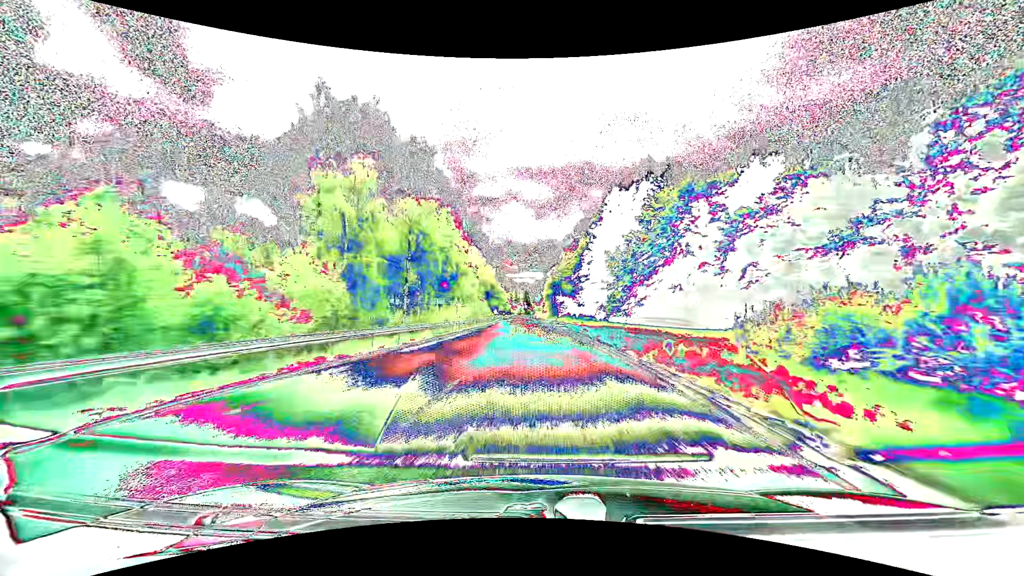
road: primary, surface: asphalt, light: Day
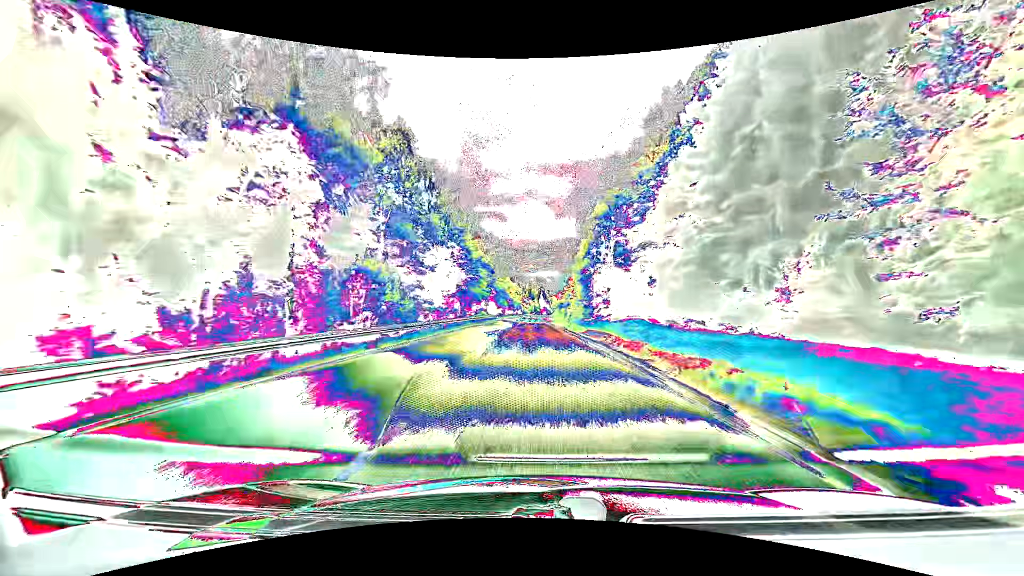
(-1.3, +75.8) m; -2°
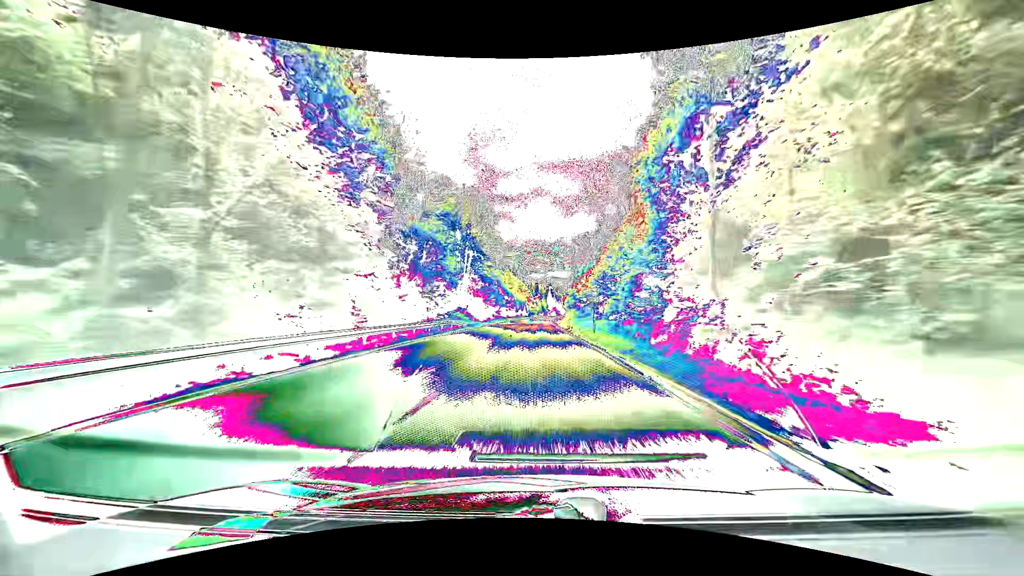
(-0.3, +45.8) m; -1°
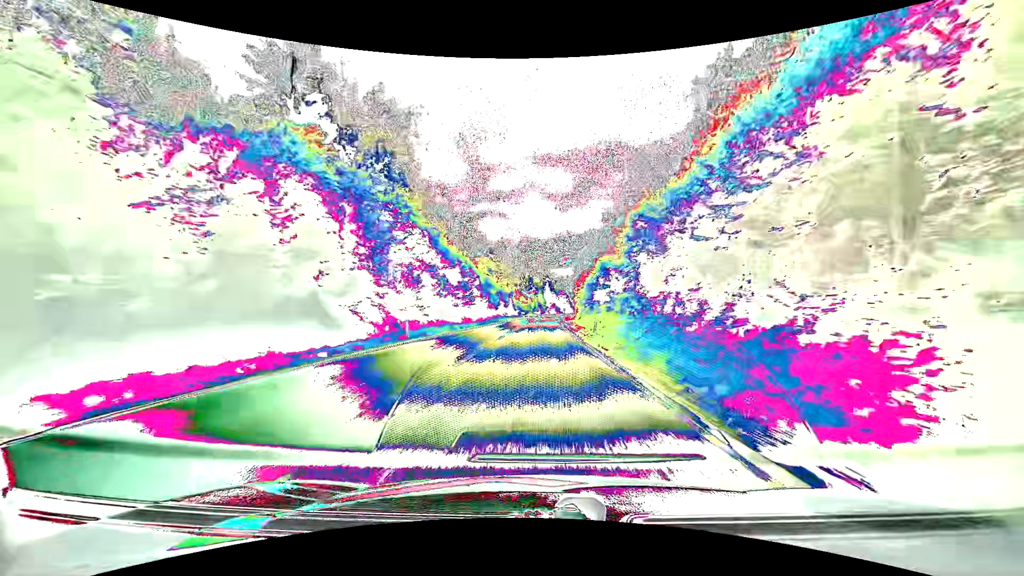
(+0.8, +76.7) m; +1°
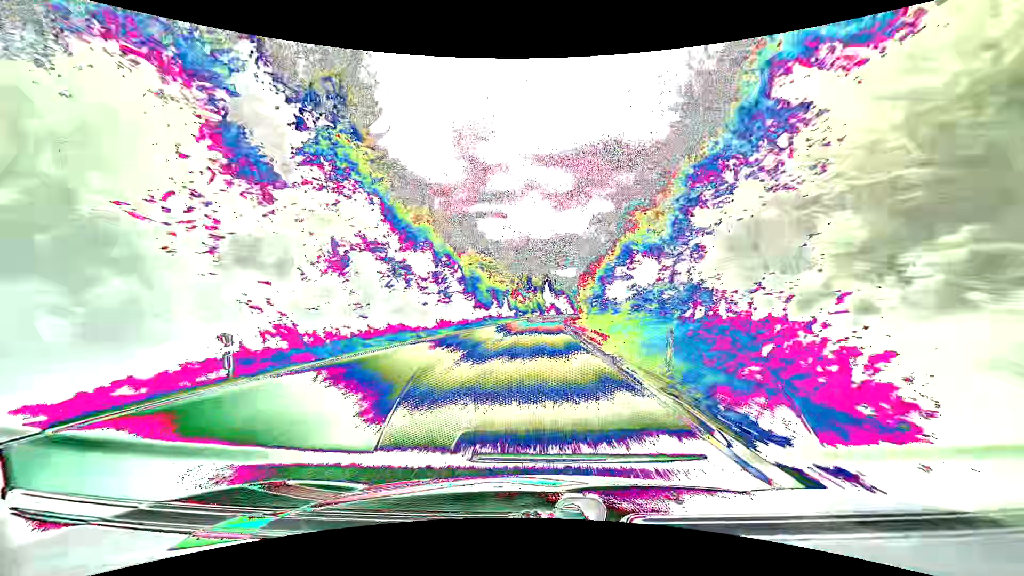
(0.0, +15.4) m; 0°
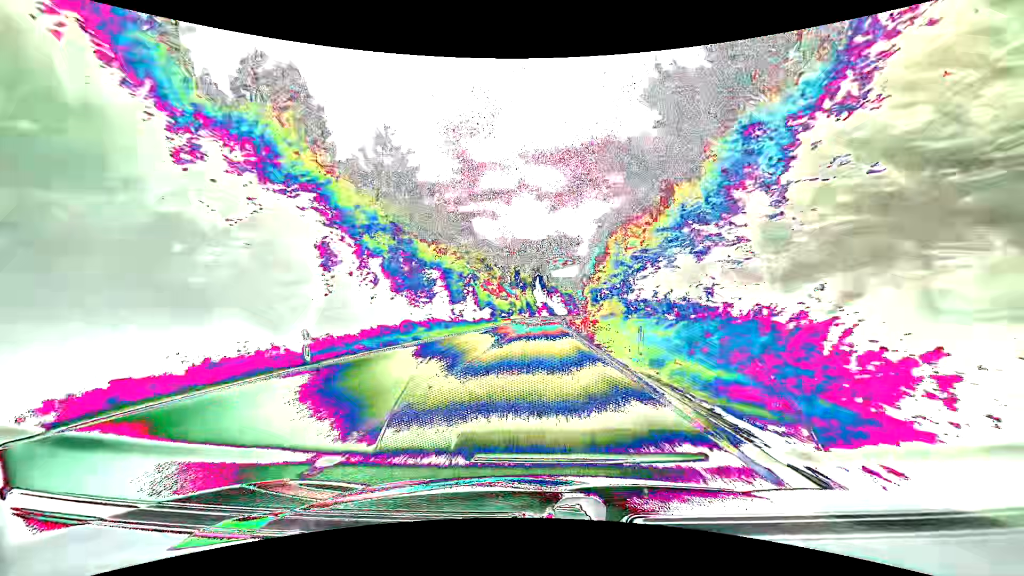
(+0.3, +46.4) m; +1°
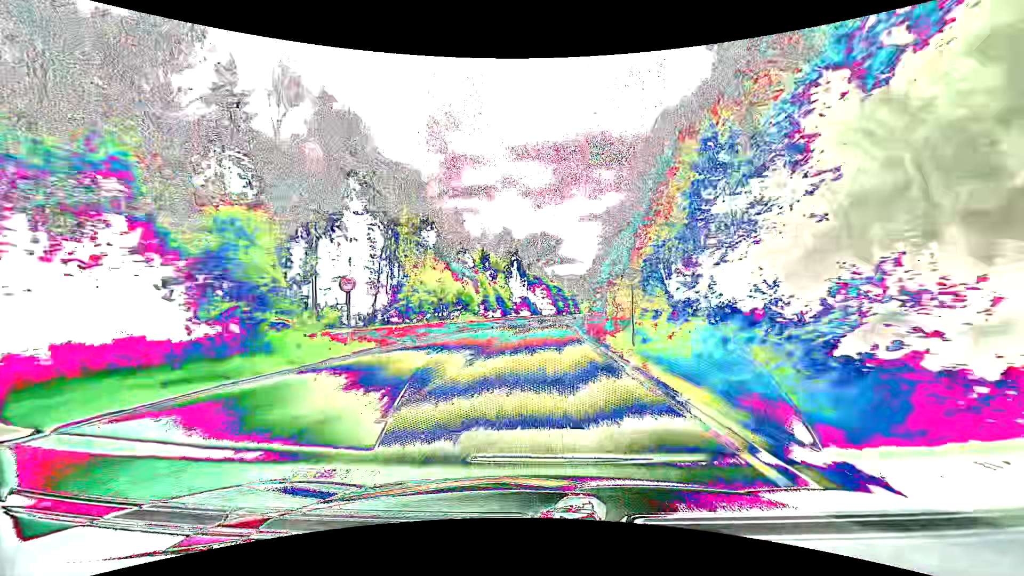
(+1.3, +77.7) m; +2°
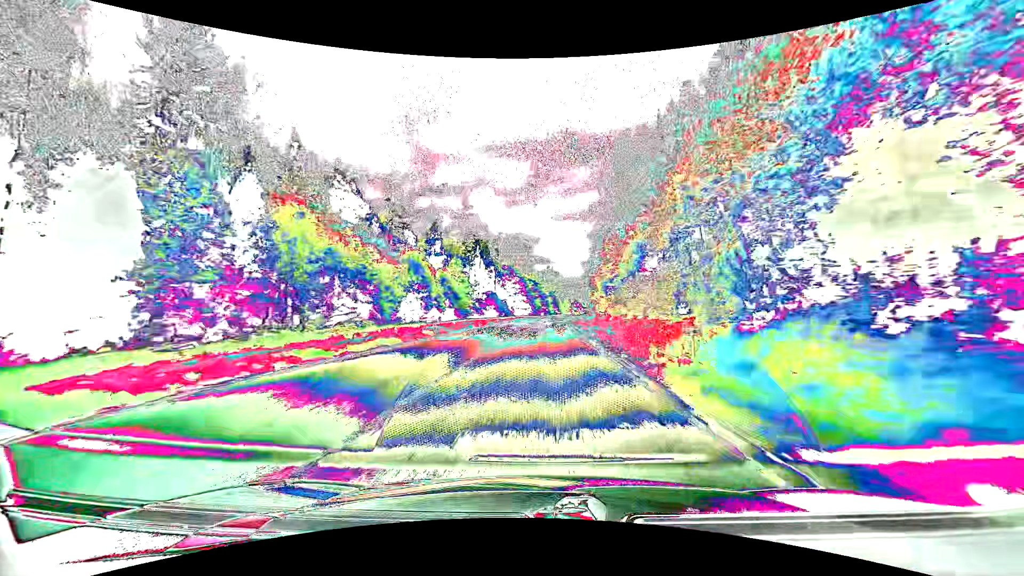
(+0.9, +46.8) m; +3°
(0, +10) (0, +20) (0, +30) (+1, +40) (+1, +50) (+2, +60) (+2, +70) (+3, +80) (+3, +90) (+4, +100) m
